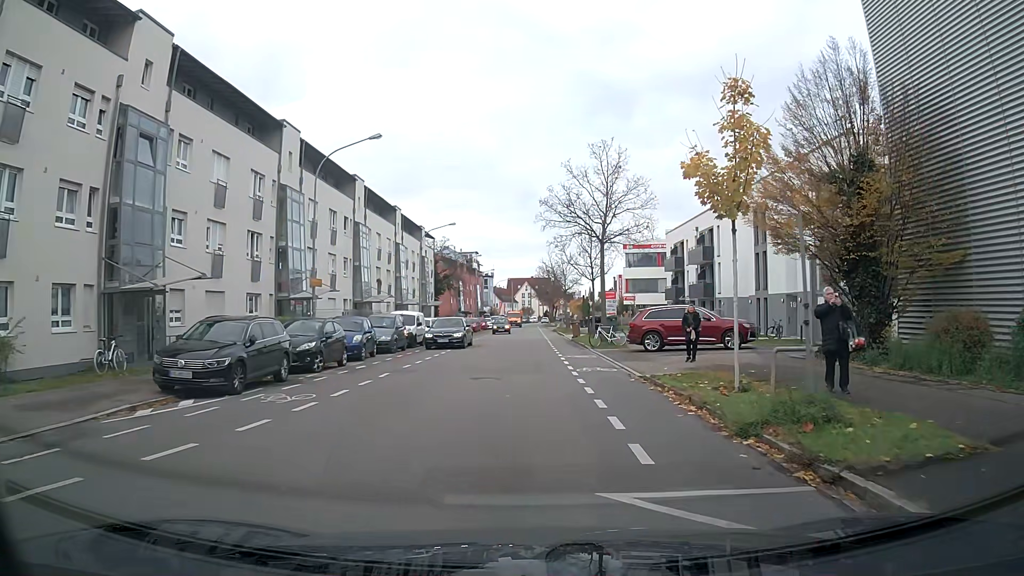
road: tertiary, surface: asphalt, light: Day
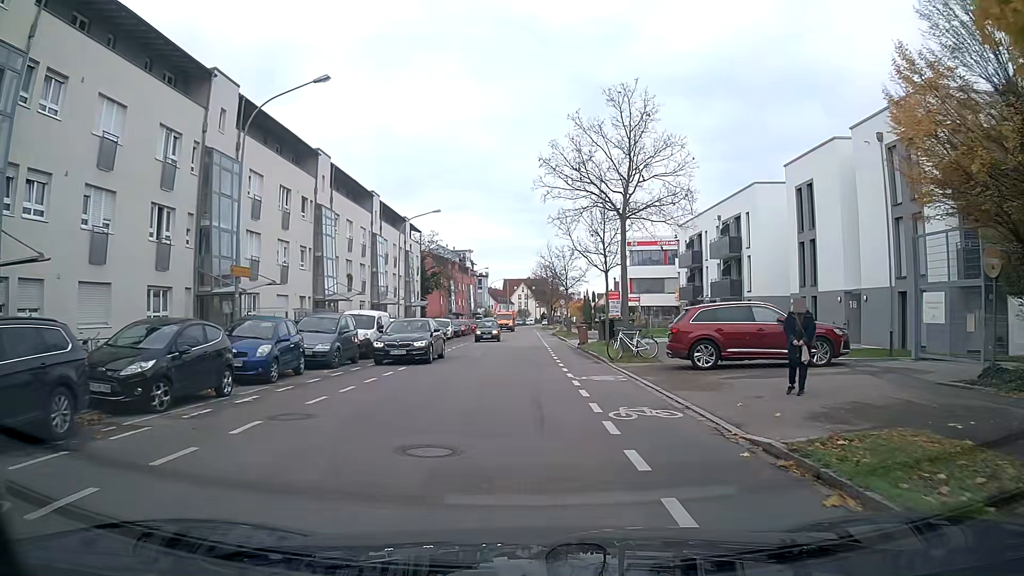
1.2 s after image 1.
(+0.1, +8.2) m; +1°
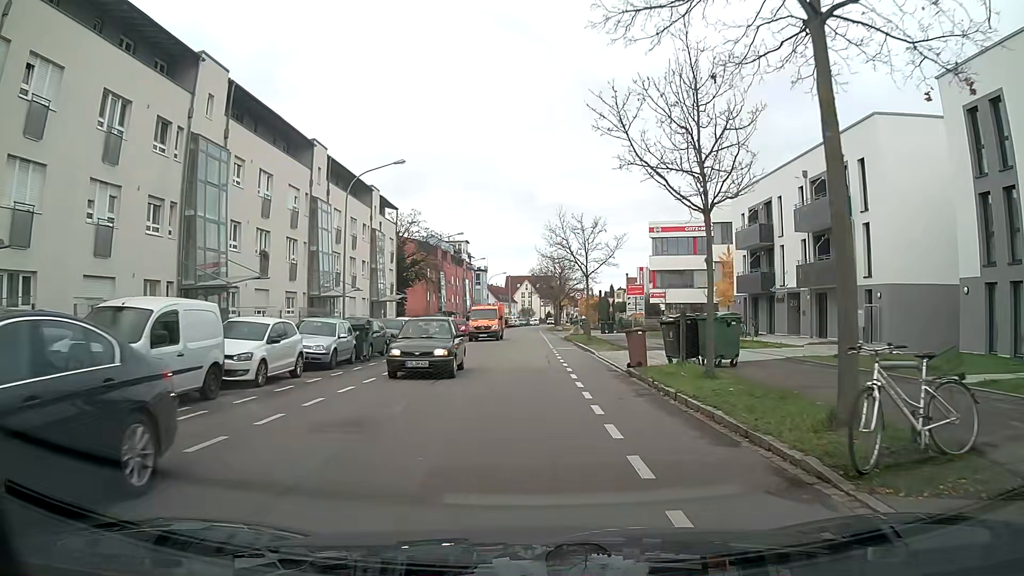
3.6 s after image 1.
(-0.1, +16.5) m; 0°
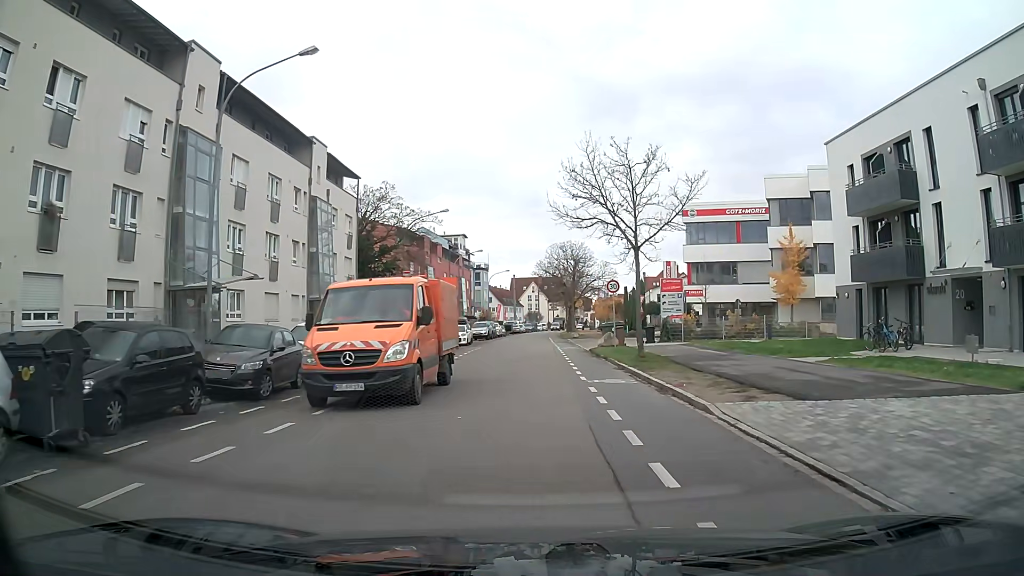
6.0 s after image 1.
(0.0, +16.4) m; 0°
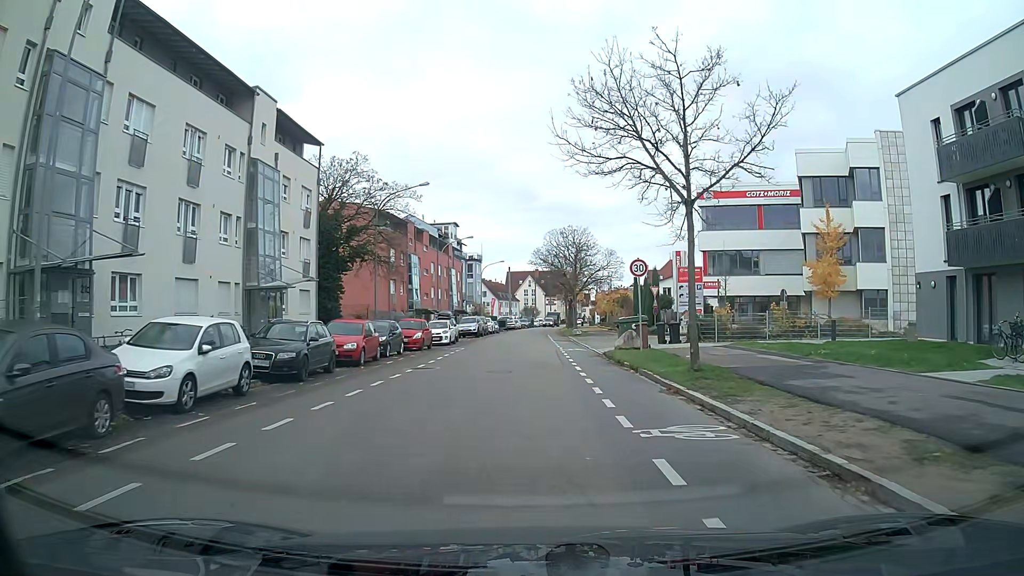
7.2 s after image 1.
(0.0, +8.1) m; 0°
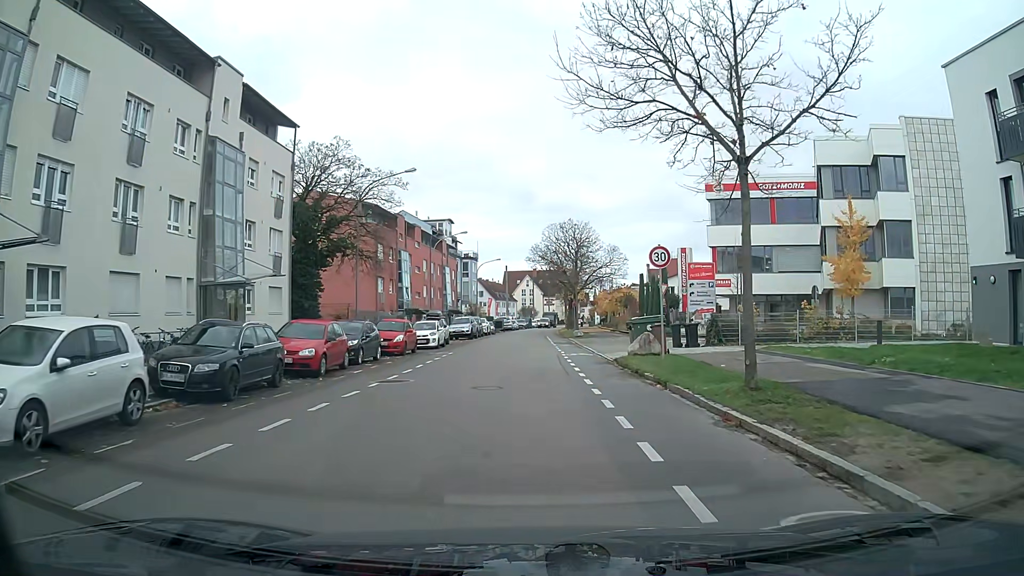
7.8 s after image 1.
(0.0, +4.1) m; 0°
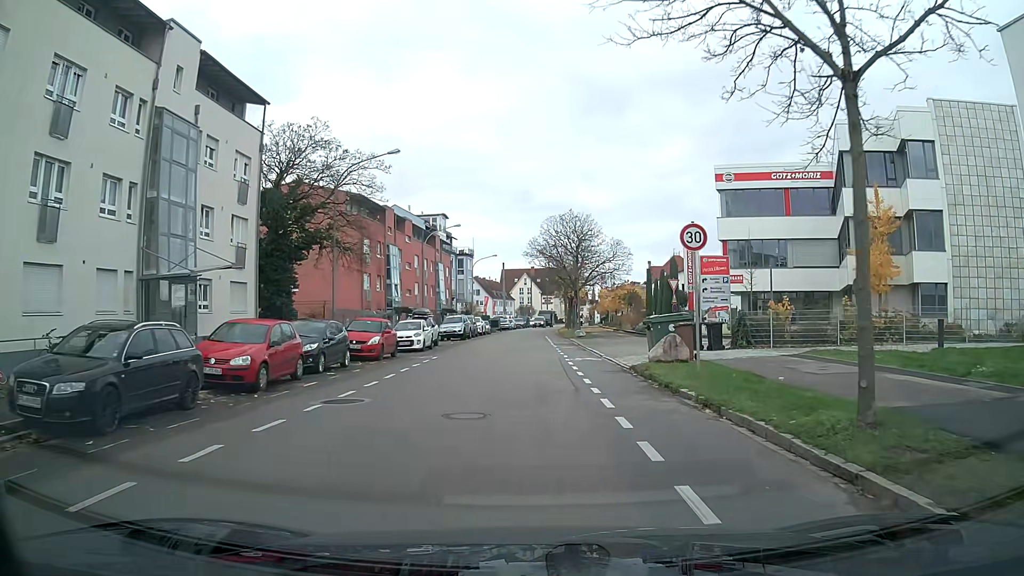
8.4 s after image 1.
(0.0, +4.1) m; 0°
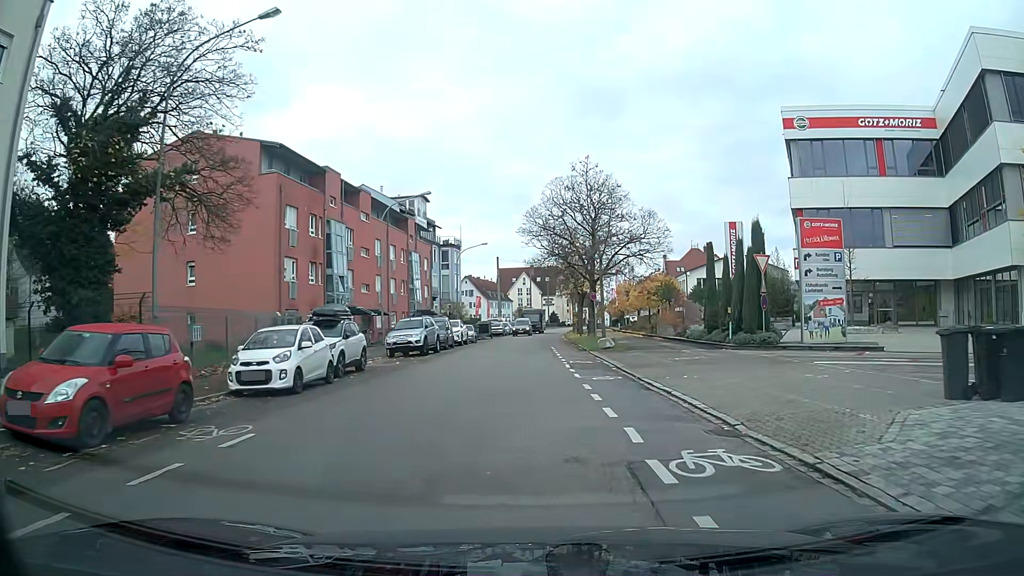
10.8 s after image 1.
(0.0, +17.0) m; 0°
(0, +10) (0, +20) (0, +30) (+1, +40) (+1, +50) (+1, +60) (+2, +70) (+2, +80) (+3, +90) (+4, +100) m
